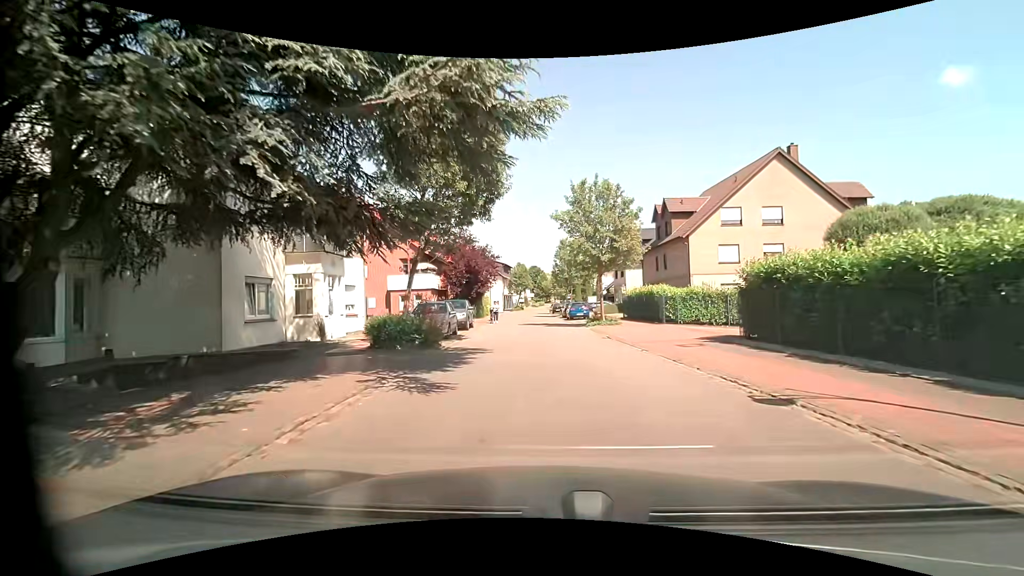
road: residential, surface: asphalt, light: Day
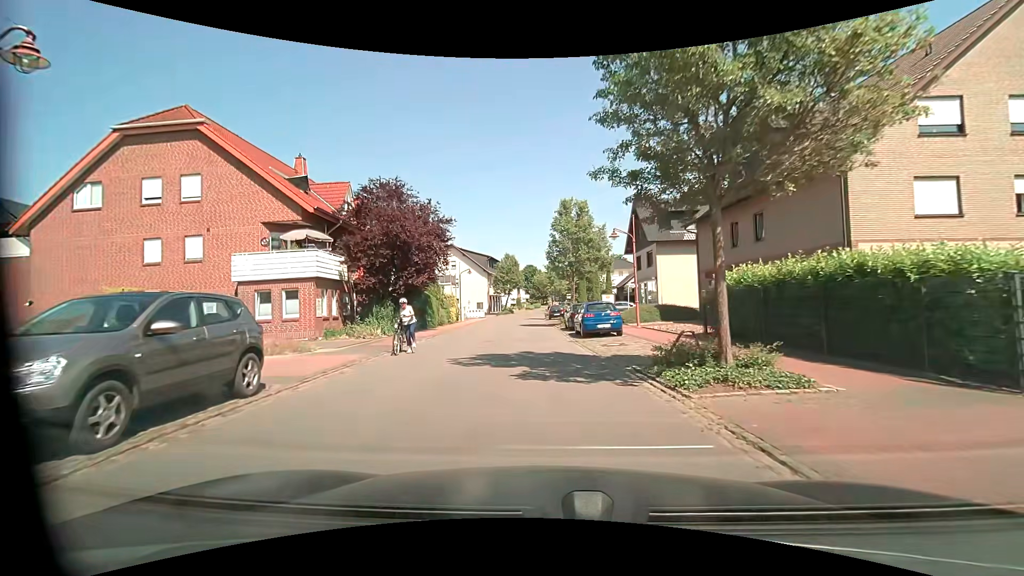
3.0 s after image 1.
(+0.3, +20.6) m; 0°
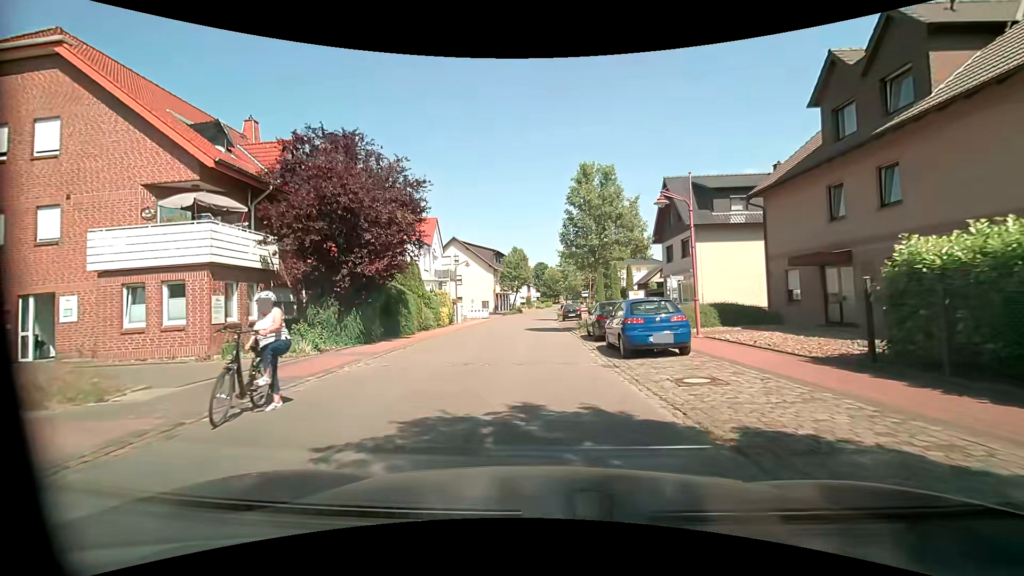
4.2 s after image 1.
(-0.1, +7.8) m; -3°
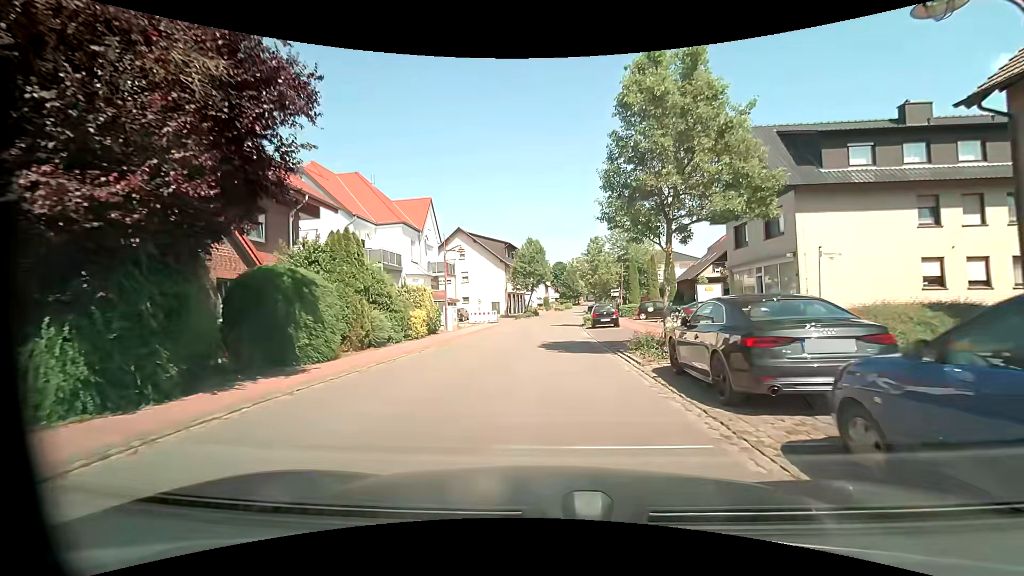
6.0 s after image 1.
(+0.1, +11.1) m; 0°
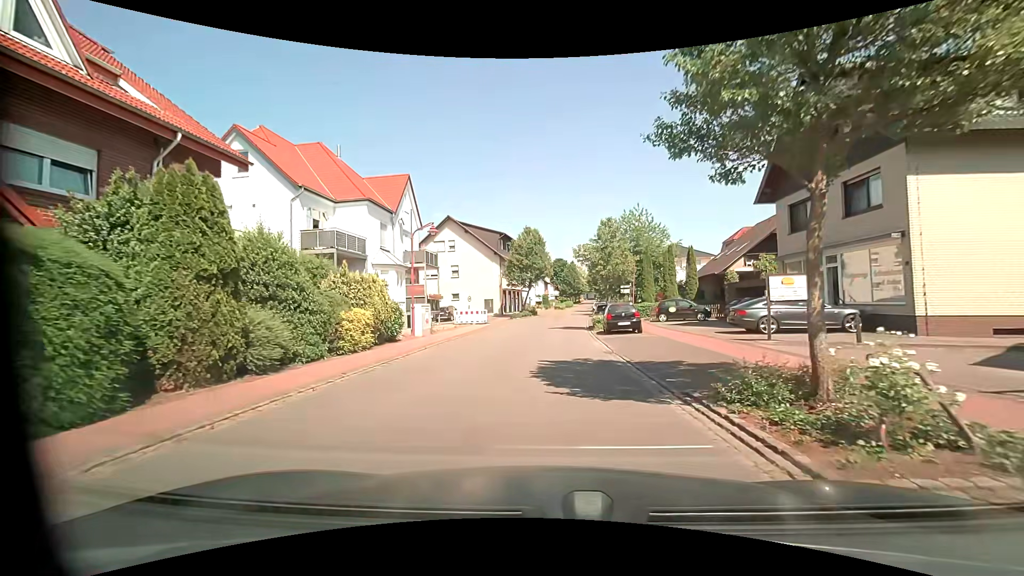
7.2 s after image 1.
(0.0, +7.1) m; 0°
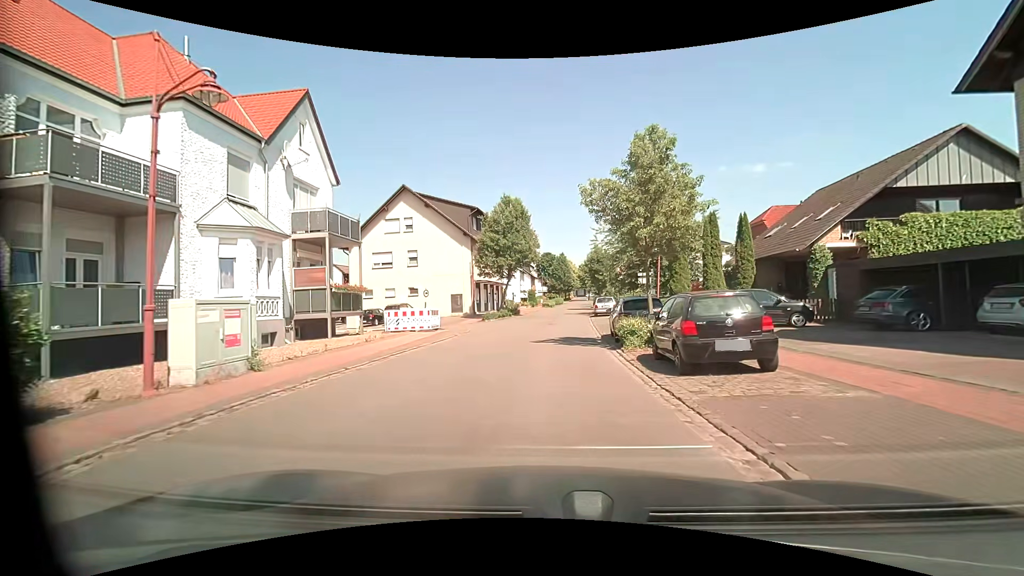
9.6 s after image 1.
(+0.1, +14.0) m; +2°
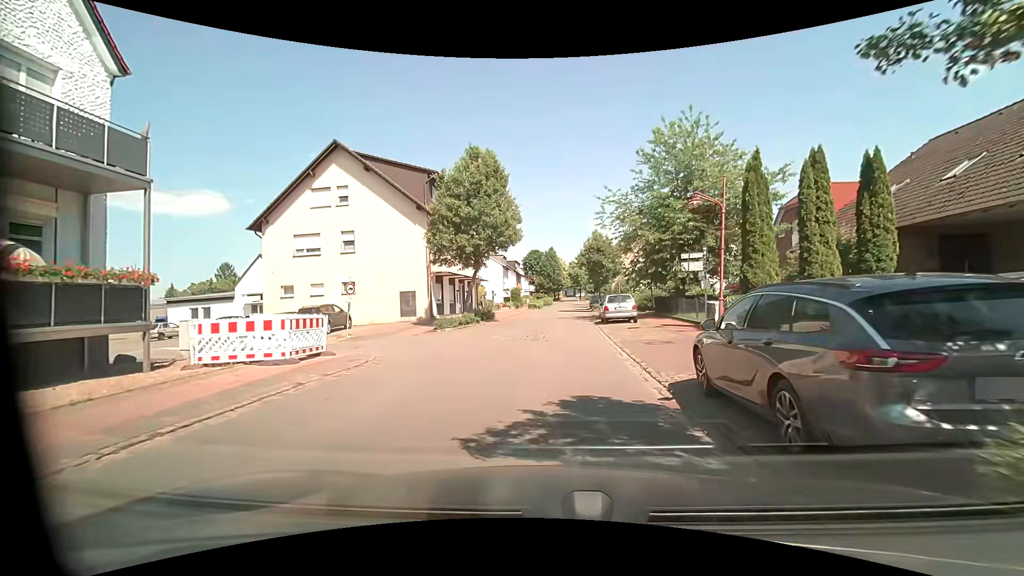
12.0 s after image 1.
(+0.1, +12.4) m; +1°
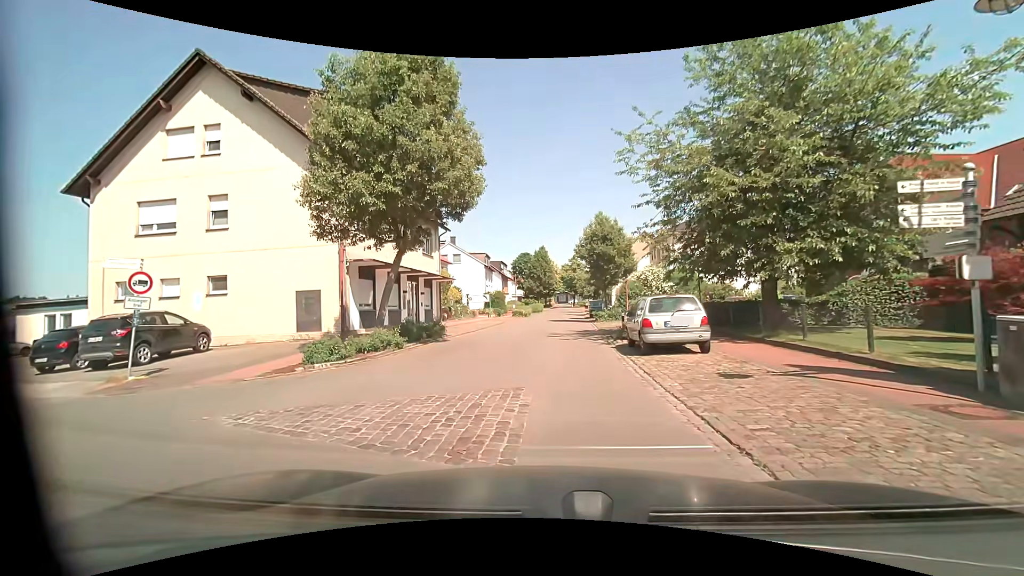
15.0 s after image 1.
(+0.2, +12.2) m; -1°
